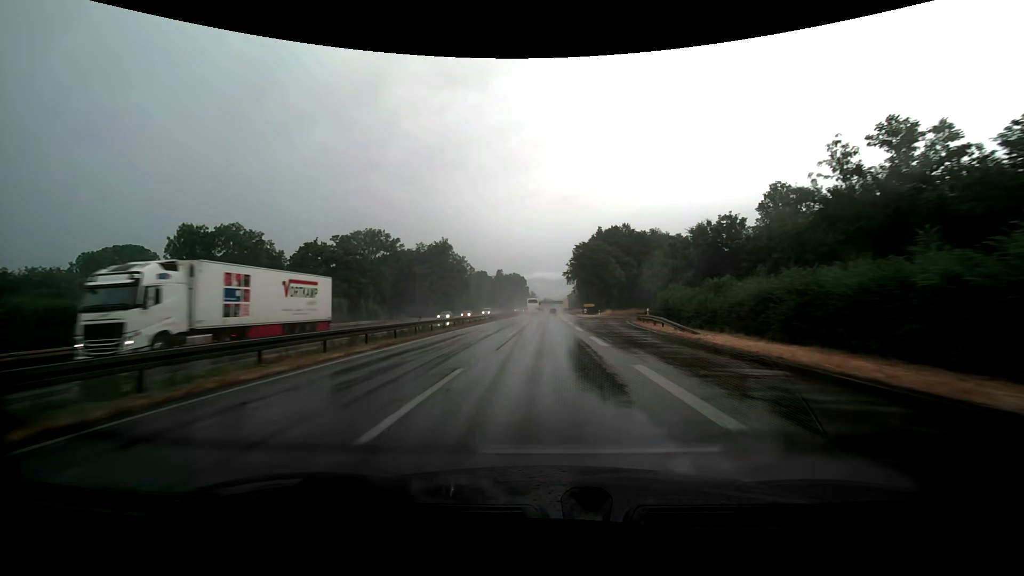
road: trunk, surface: asphalt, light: Day
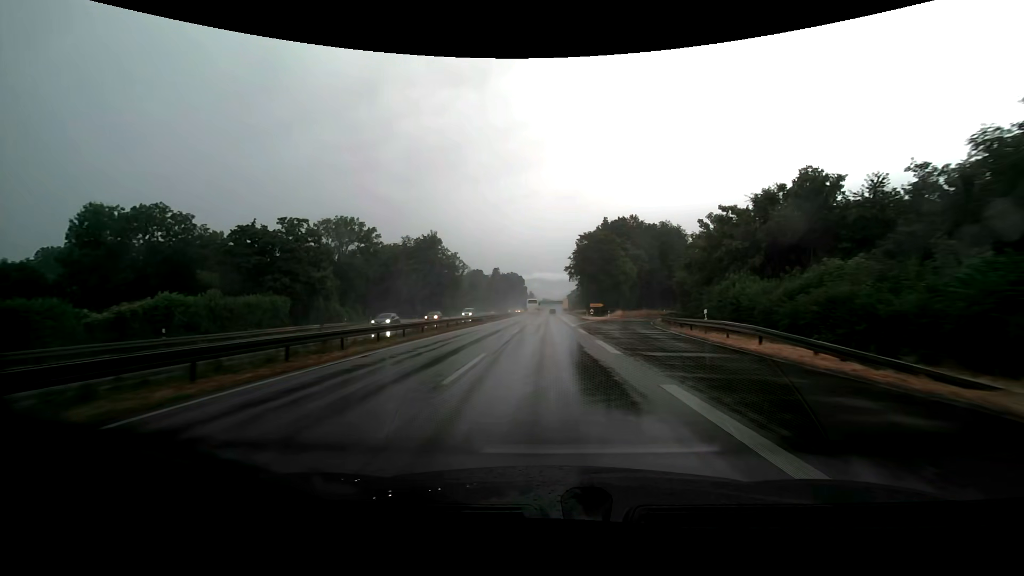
(0.0, +14.7) m; 0°
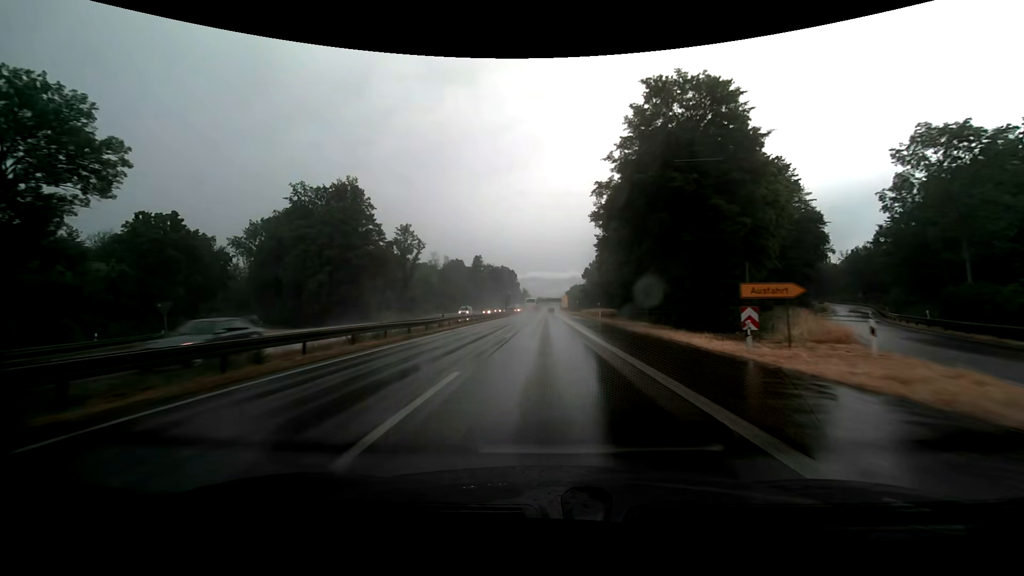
(+0.4, +59.3) m; +1°
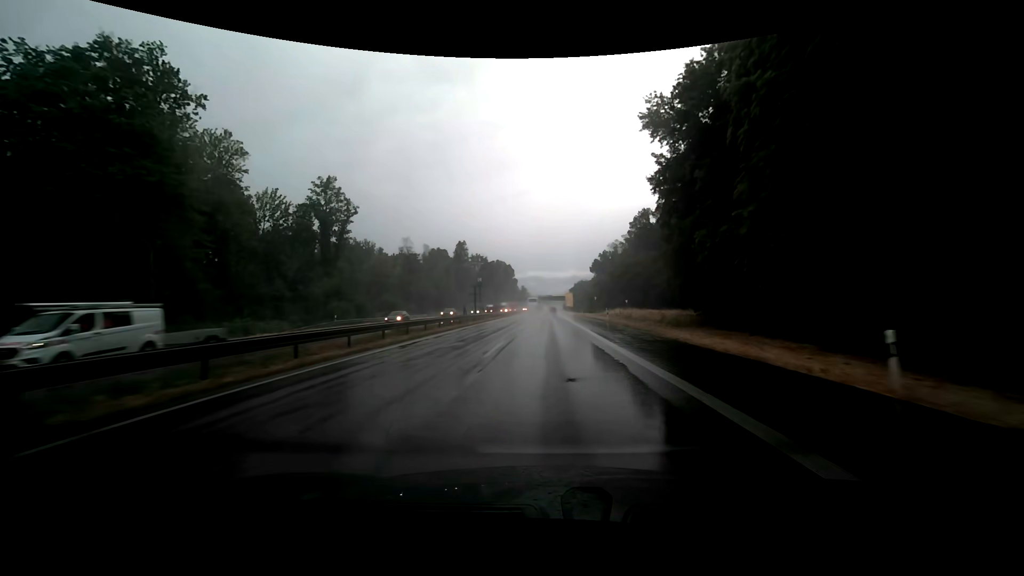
(-0.1, +45.2) m; 0°
(0, +10) (0, +20) (0, +30) (0, +40) (0, +50) (0, +60) (0, +70) (0, +80) (+1, +90) (+1, +100) m
